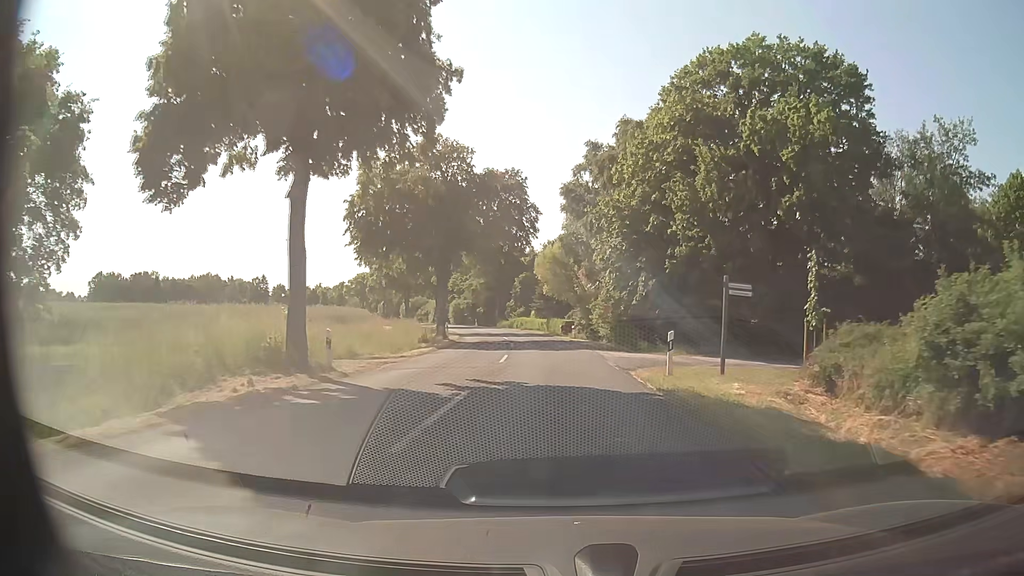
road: secondary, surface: asphalt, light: Day
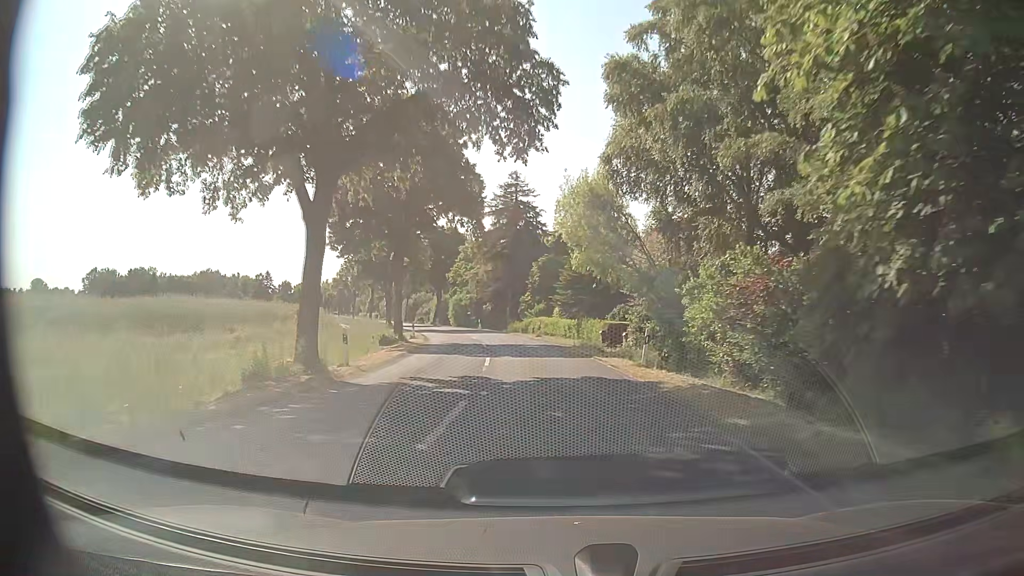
(-0.4, +25.8) m; -3°
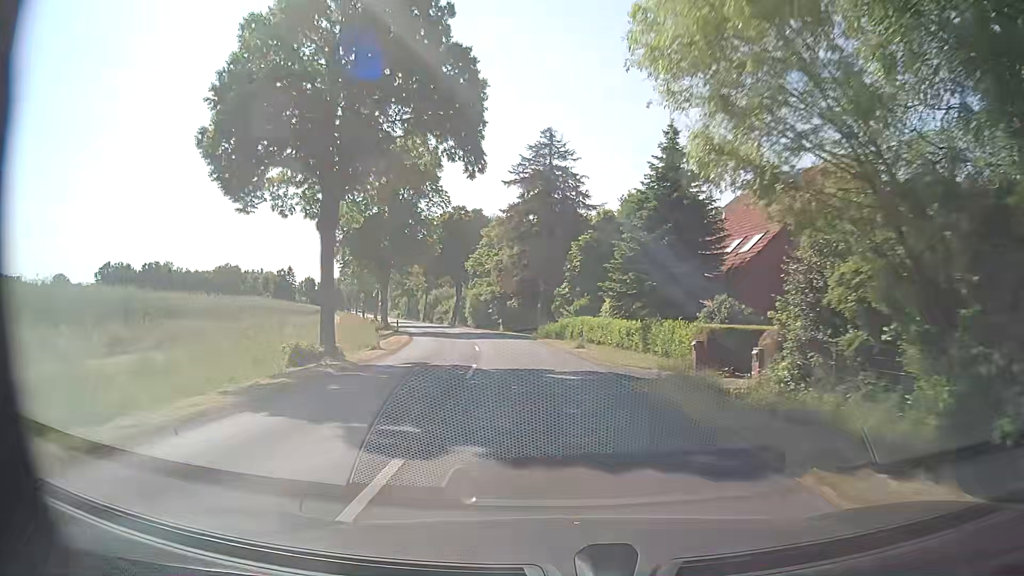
(-0.4, +17.2) m; -2°
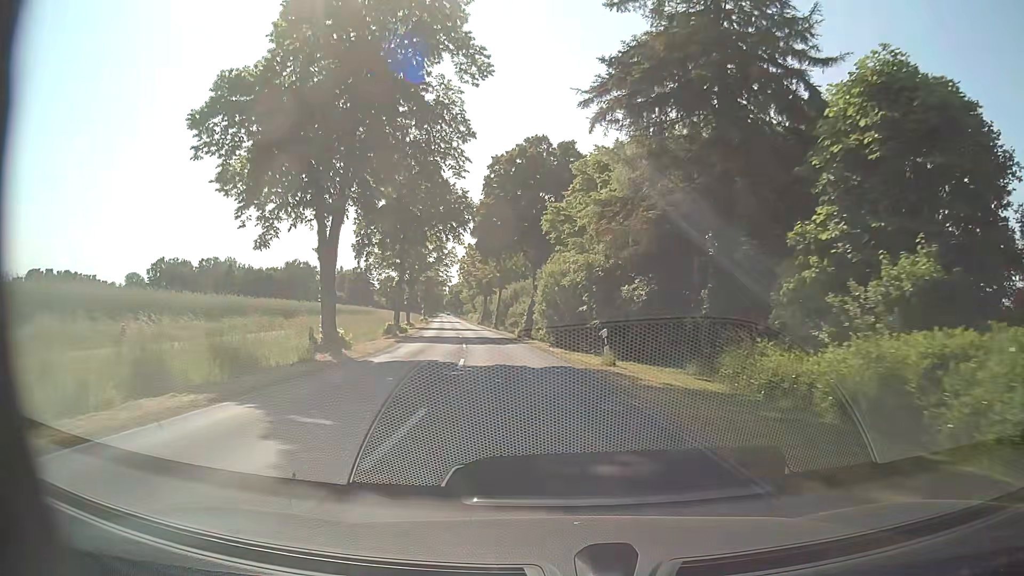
(-2.7, +34.1) m; -10°
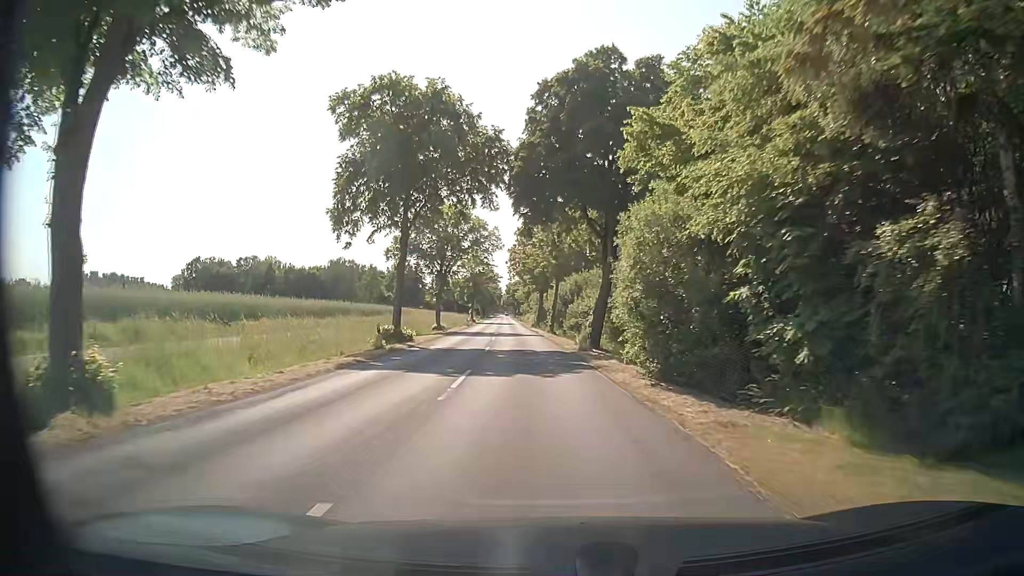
(-0.7, +17.1) m; -5°
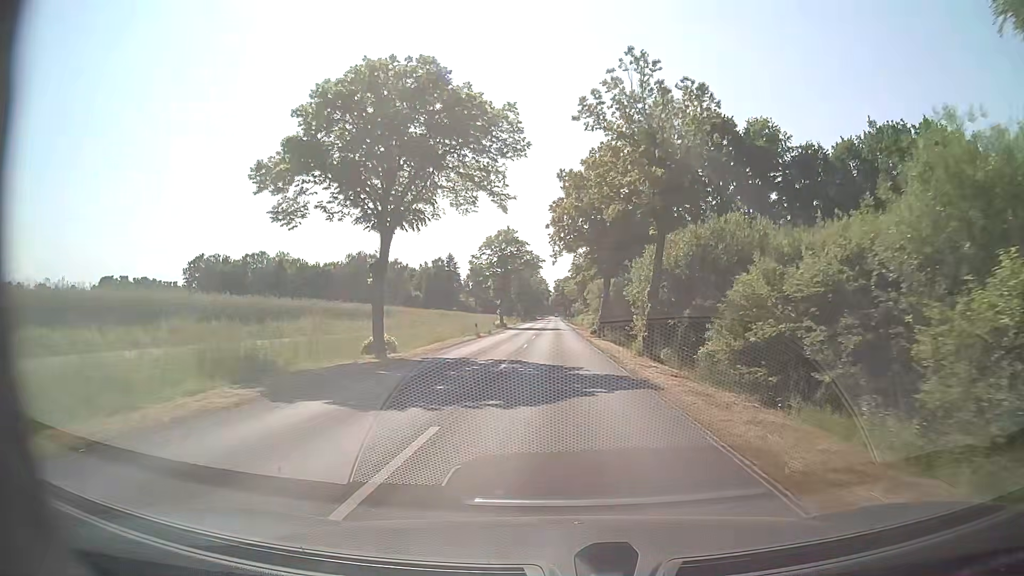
(-1.9, +34.1) m; -5°
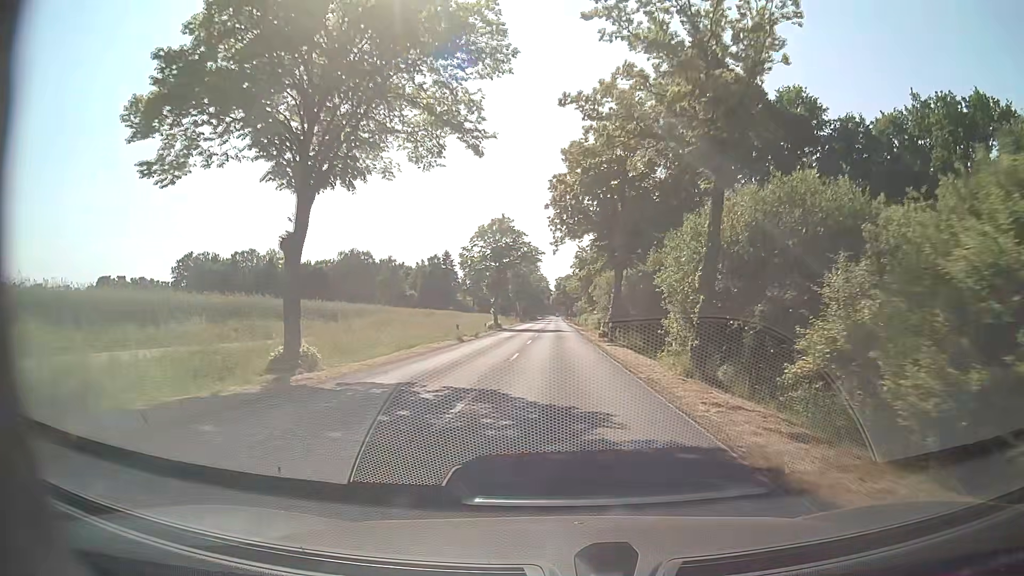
(0.0, +8.5) m; +1°
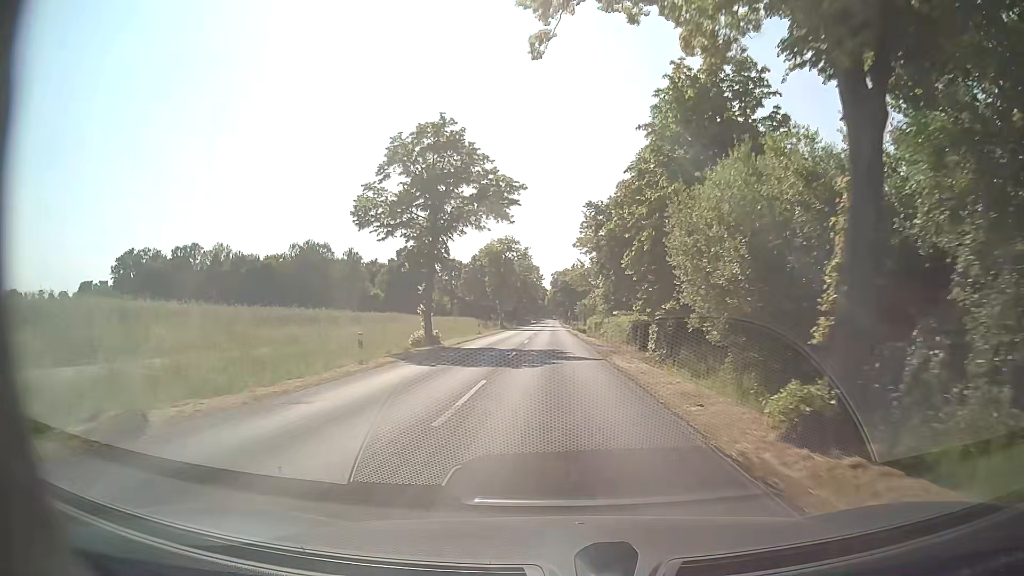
(-0.1, +34.1) m; 0°
(0, +10) (0, +20) (0, +30) (0, +40) (0, +50) (0, +60) (0, +70) (0, +80) (0, +90) (0, +100) m
